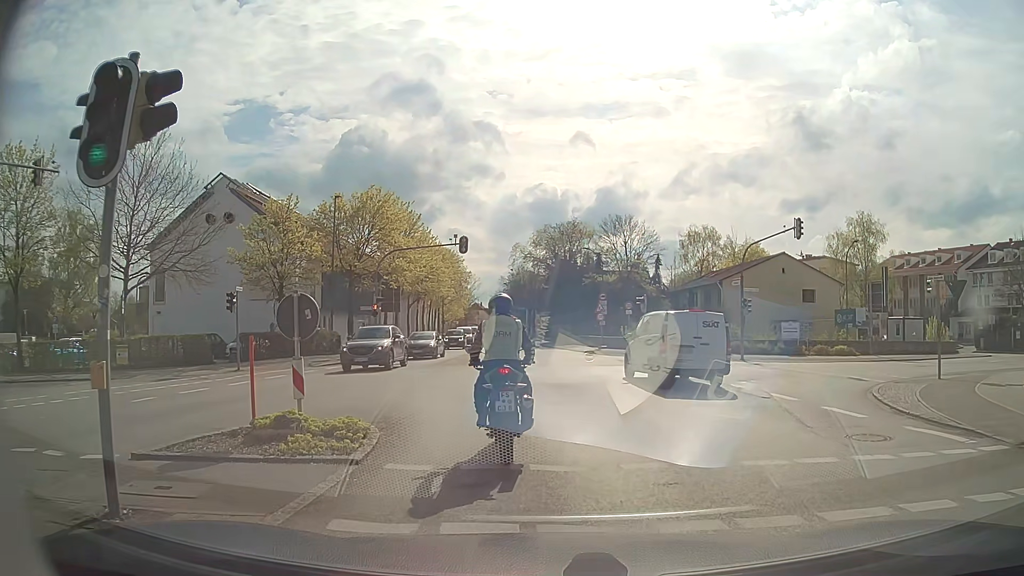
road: secondary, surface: asphalt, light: Day
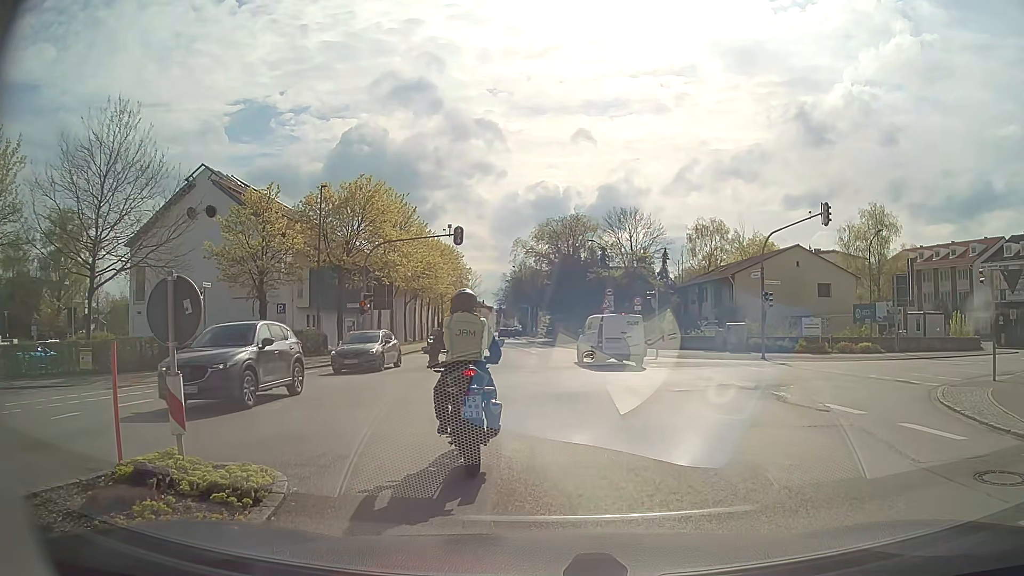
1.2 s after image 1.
(-0.1, +3.2) m; -1°
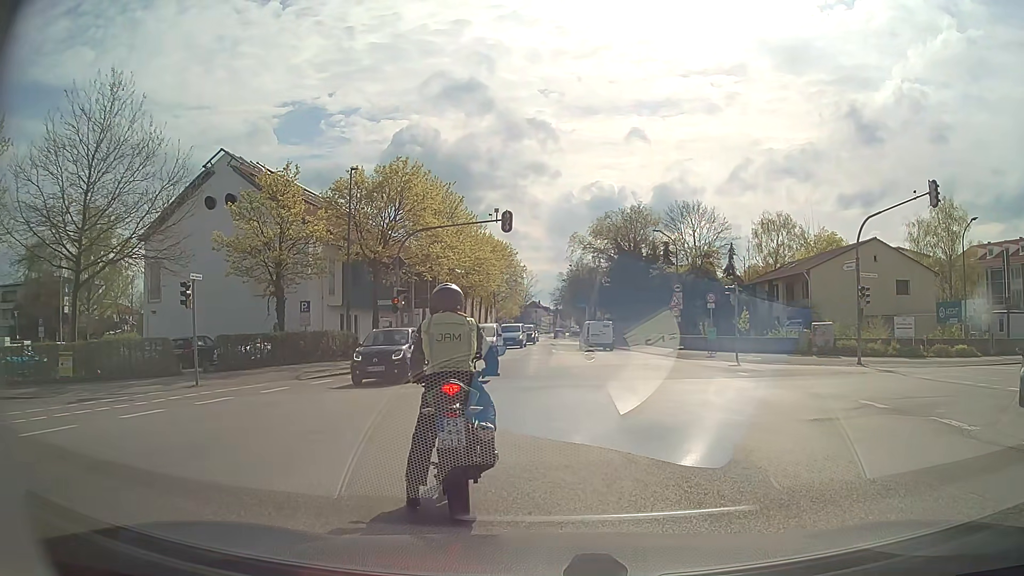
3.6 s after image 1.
(-0.2, +4.8) m; -6°
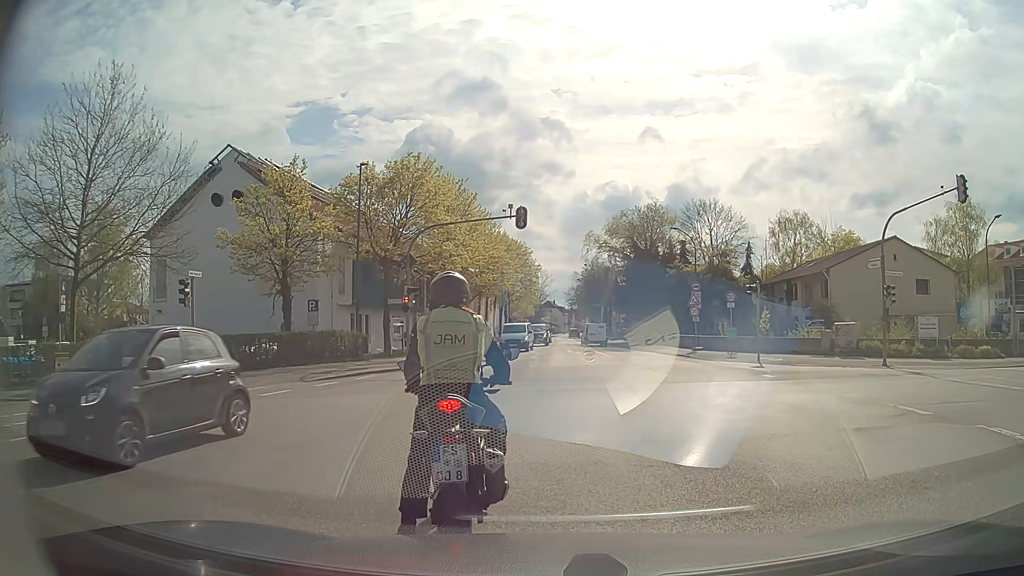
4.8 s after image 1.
(0.0, +1.0) m; 0°
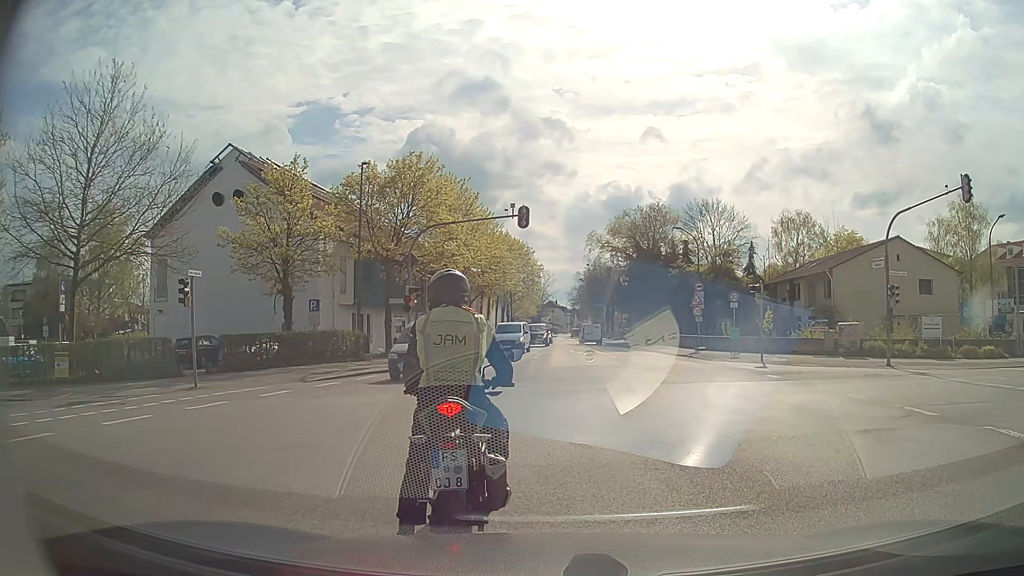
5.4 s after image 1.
(0.0, +0.2) m; 0°
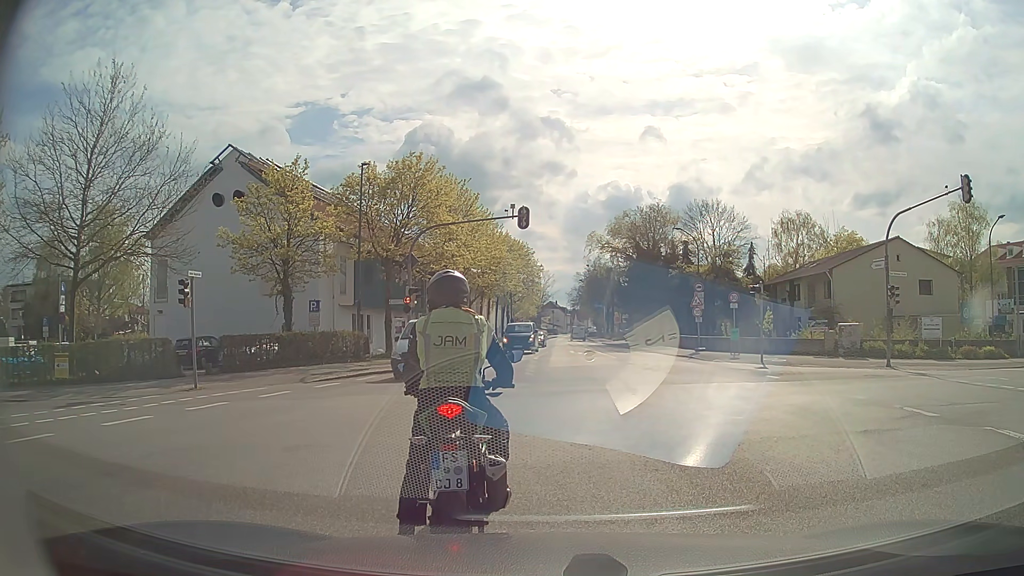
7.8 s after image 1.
(0.0, +0.1) m; 0°
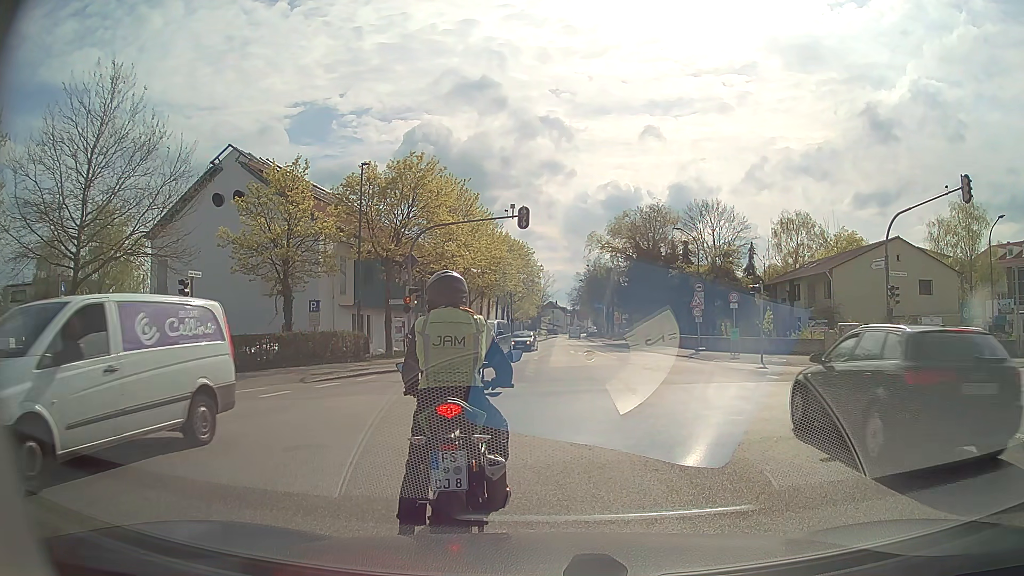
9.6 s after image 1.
(0.0, 0.0) m; 0°
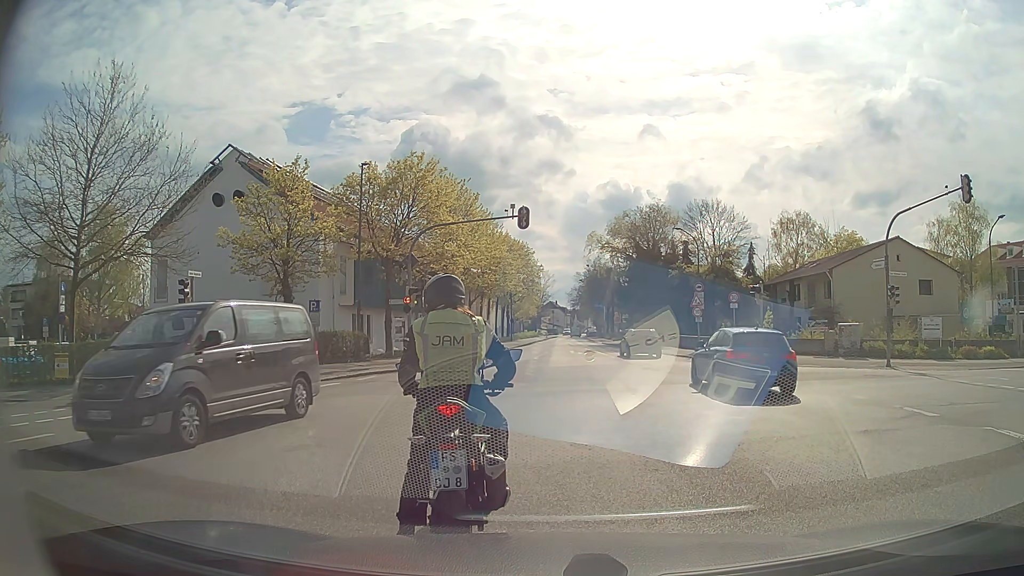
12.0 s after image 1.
(0.0, 0.0) m; 0°
